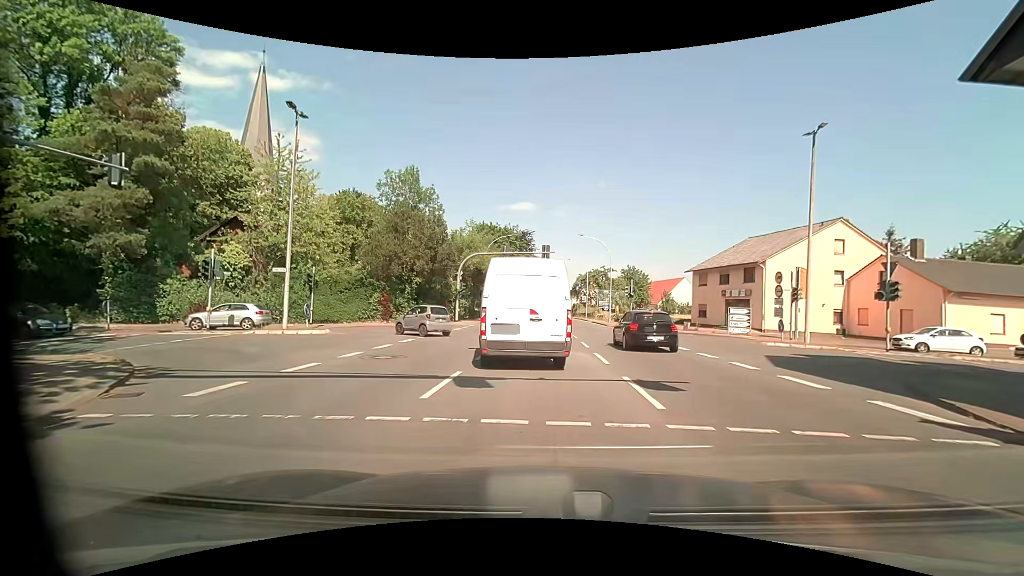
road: primary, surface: asphalt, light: Day
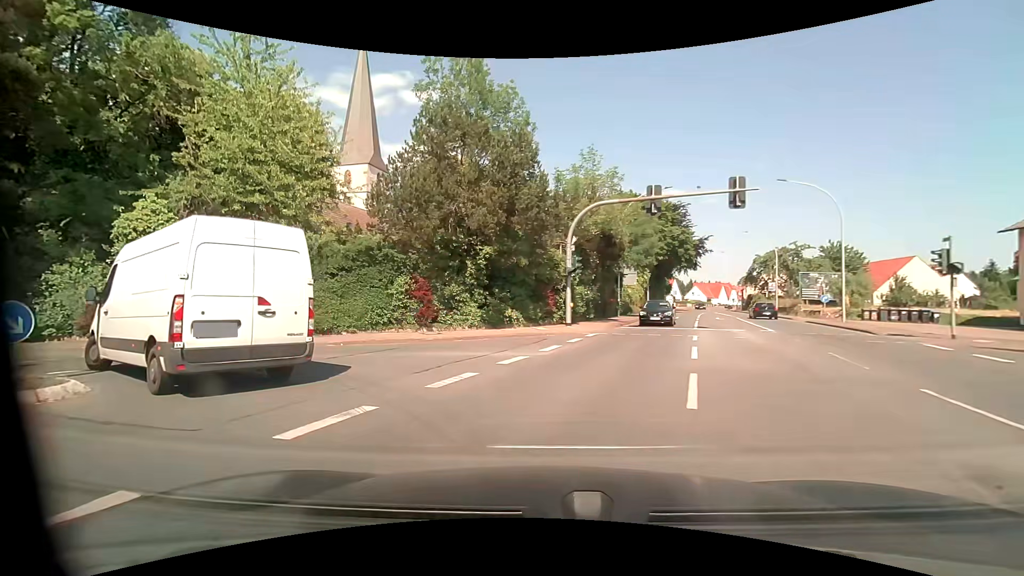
(-1.1, +18.1) m; -16°
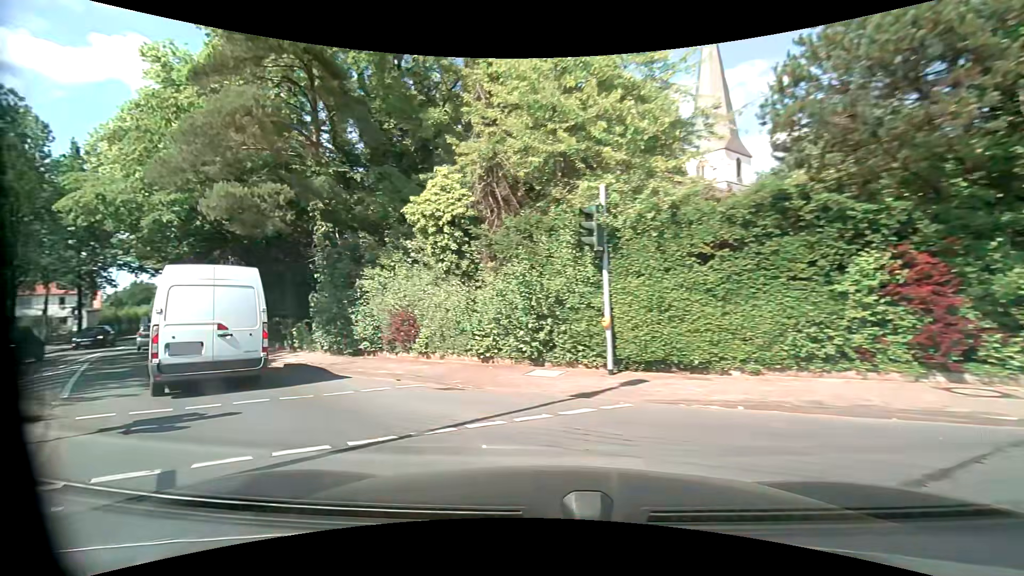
(-2.5, +8.8) m; -39°
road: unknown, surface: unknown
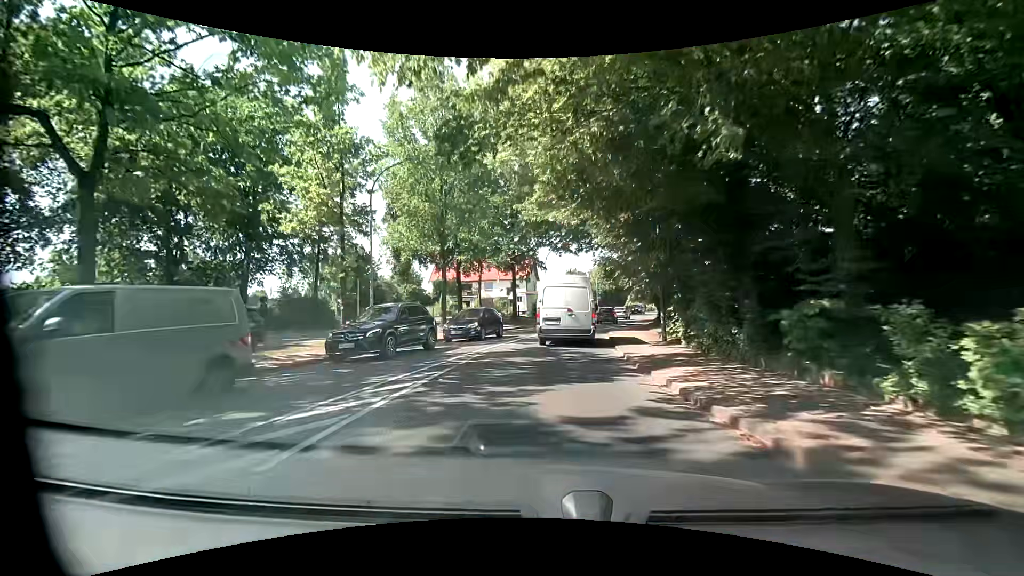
(-8.0, +13.0) m; -45°
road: tertiary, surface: asphalt
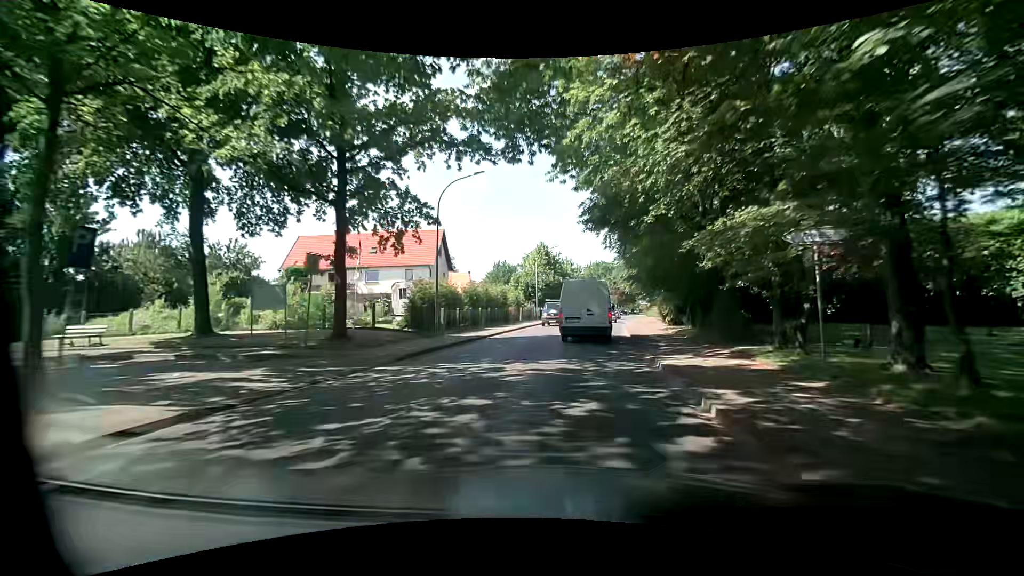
(+1.4, +29.5) m; +8°
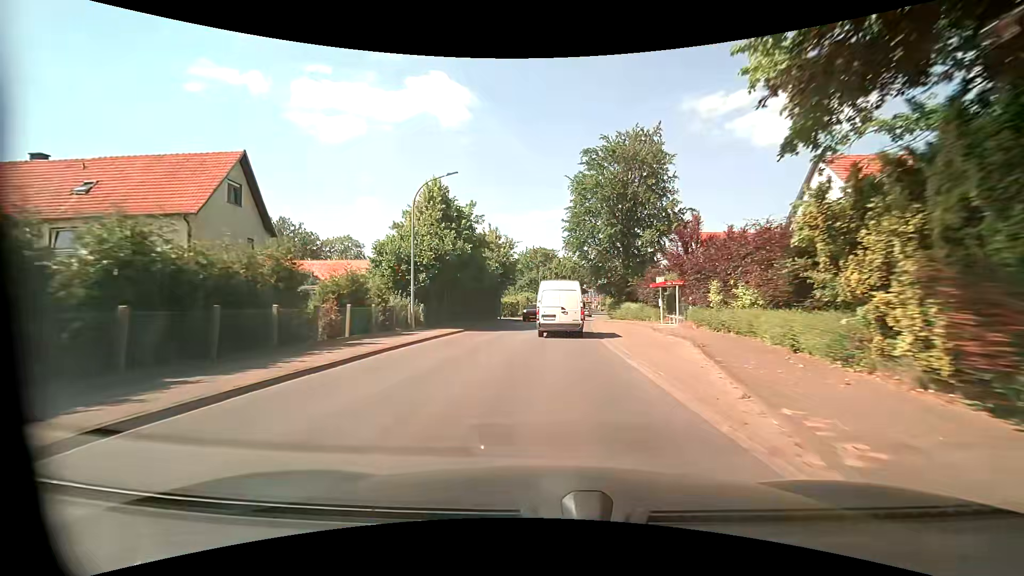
(+2.3, +28.3) m; +7°
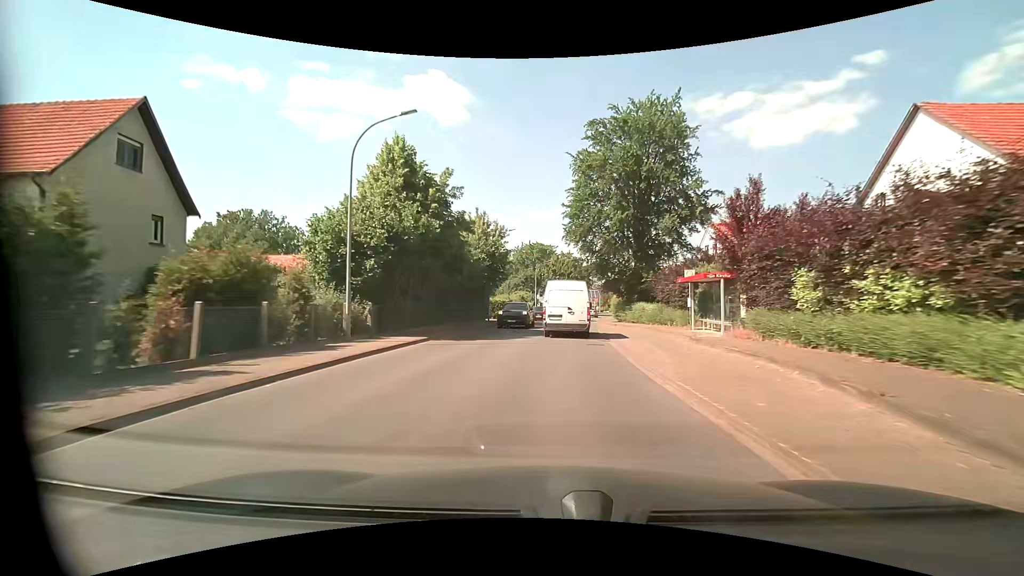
(+0.1, +7.7) m; +1°
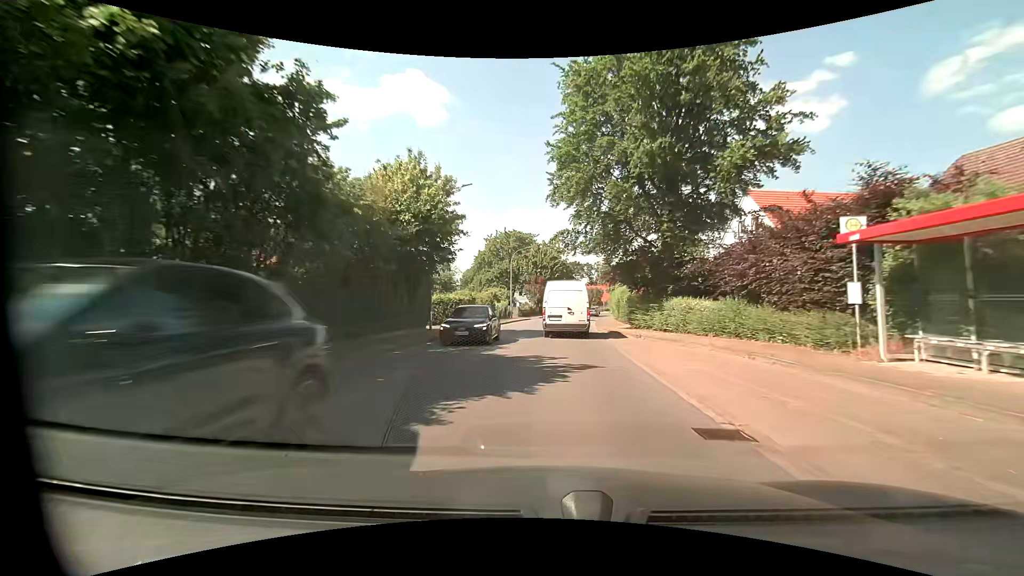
(+0.4, +15.5) m; +2°
(0, +10) (0, +20) (+1, +30) (+2, +40) (+3, +50) (+4, +60) (+6, +70) (+8, +80) (+10, +89) (+12, +99) m
